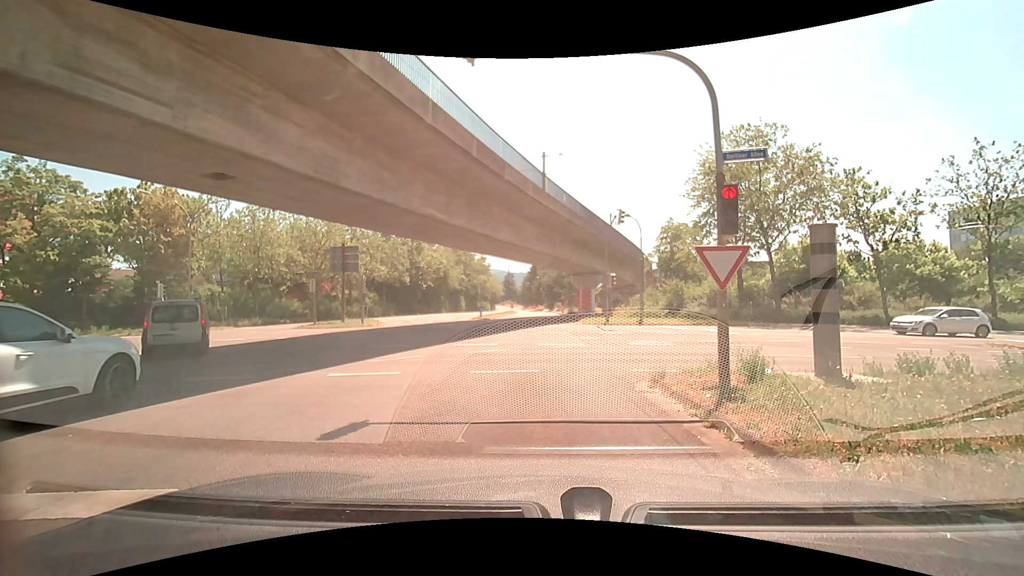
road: tertiary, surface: asphalt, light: Day
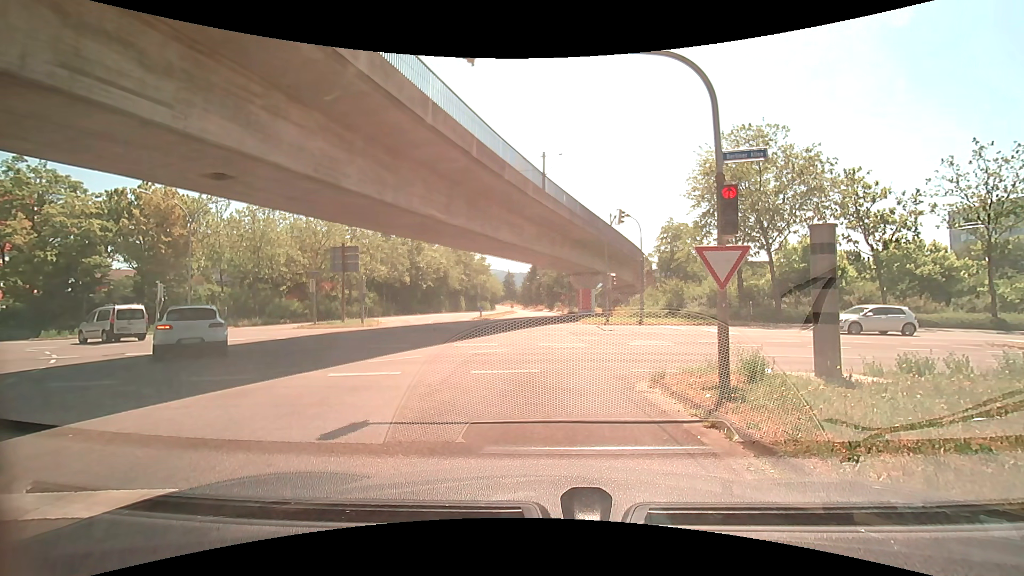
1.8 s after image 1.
(0.0, 0.0) m; 0°
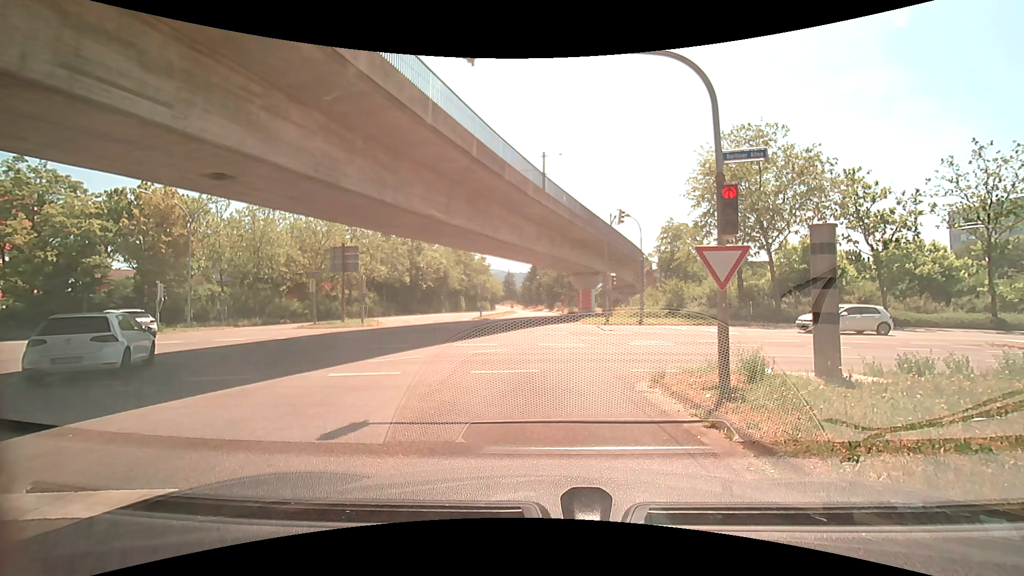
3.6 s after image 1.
(0.0, 0.0) m; 0°
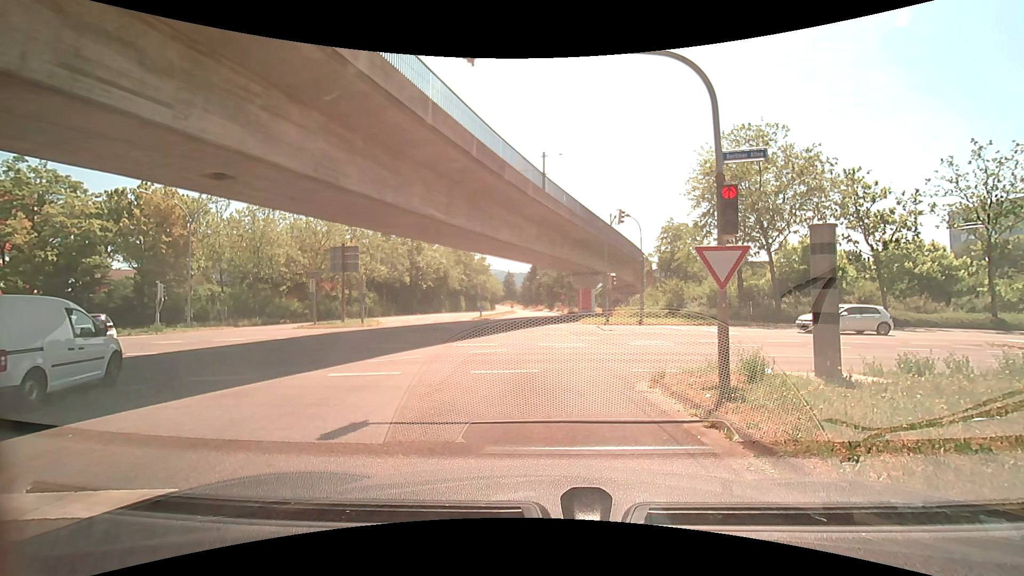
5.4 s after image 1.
(0.0, 0.0) m; 0°
